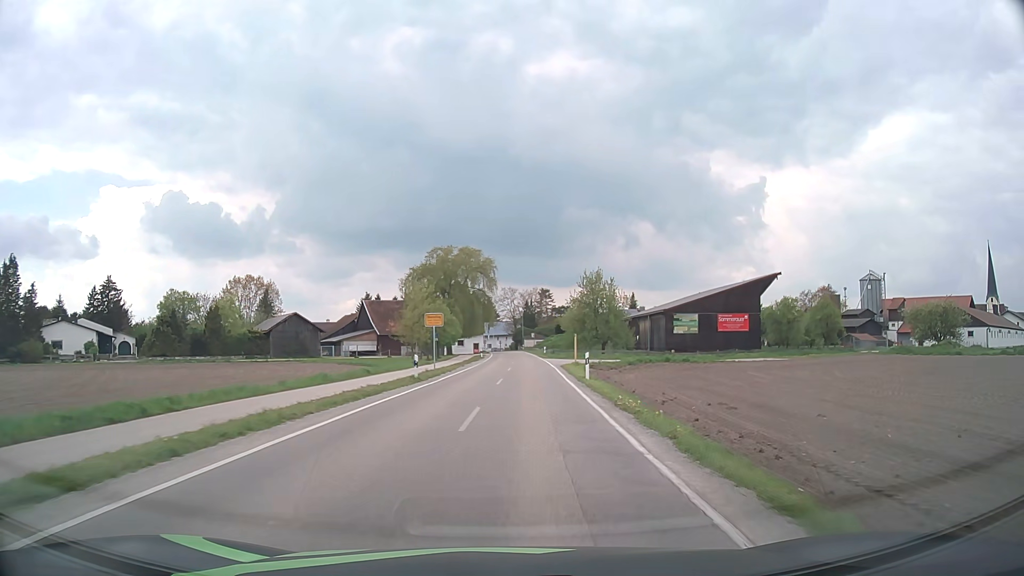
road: tertiary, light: Day
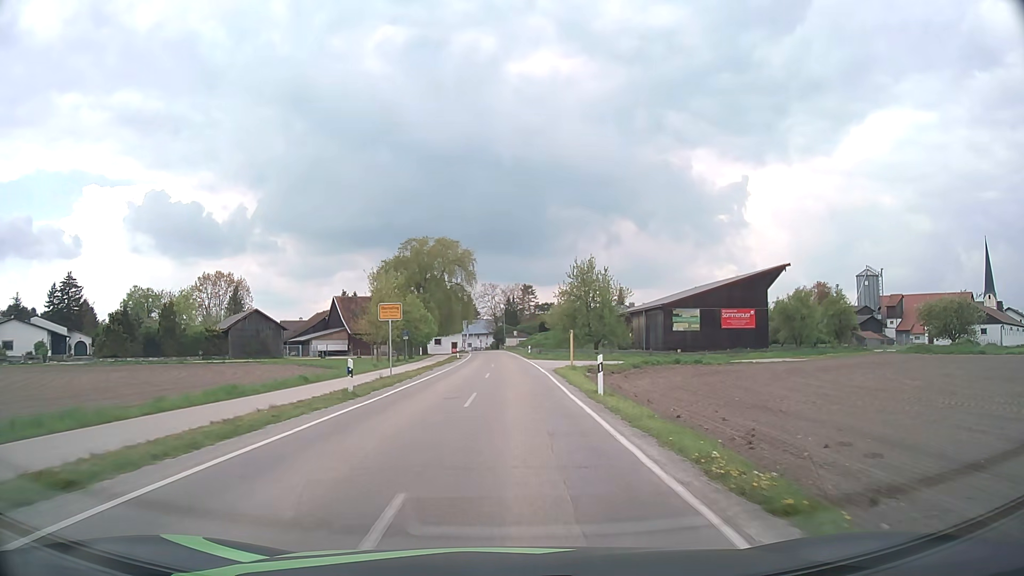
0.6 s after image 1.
(+0.1, +8.2) m; +2°
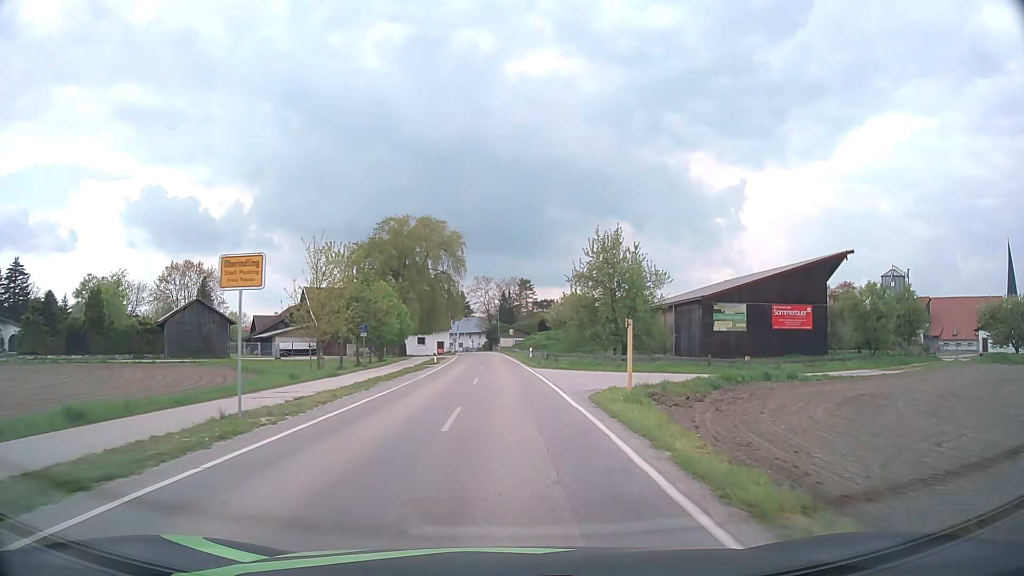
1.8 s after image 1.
(0.0, +15.7) m; +1°
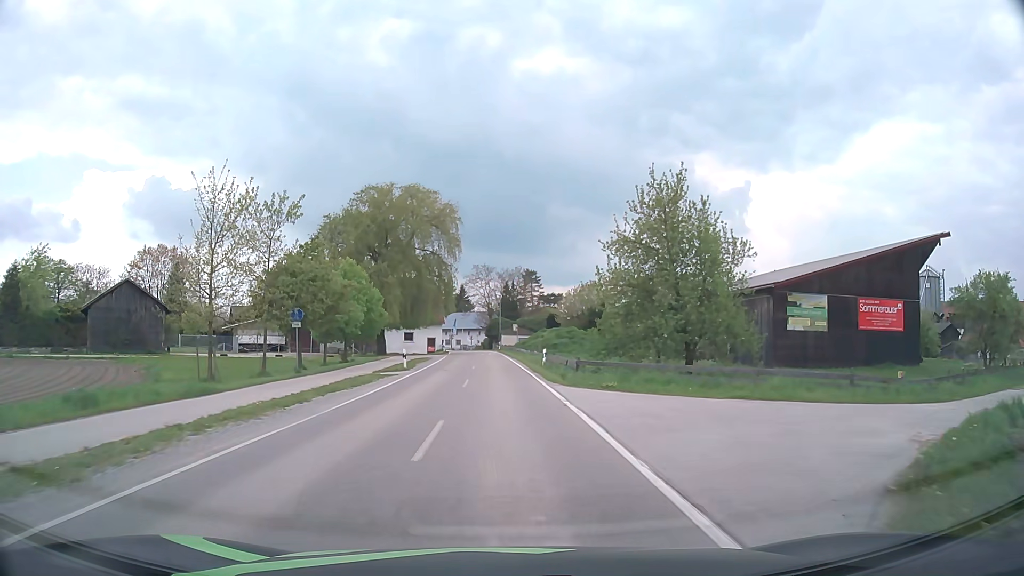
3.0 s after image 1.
(-0.1, +14.7) m; 0°
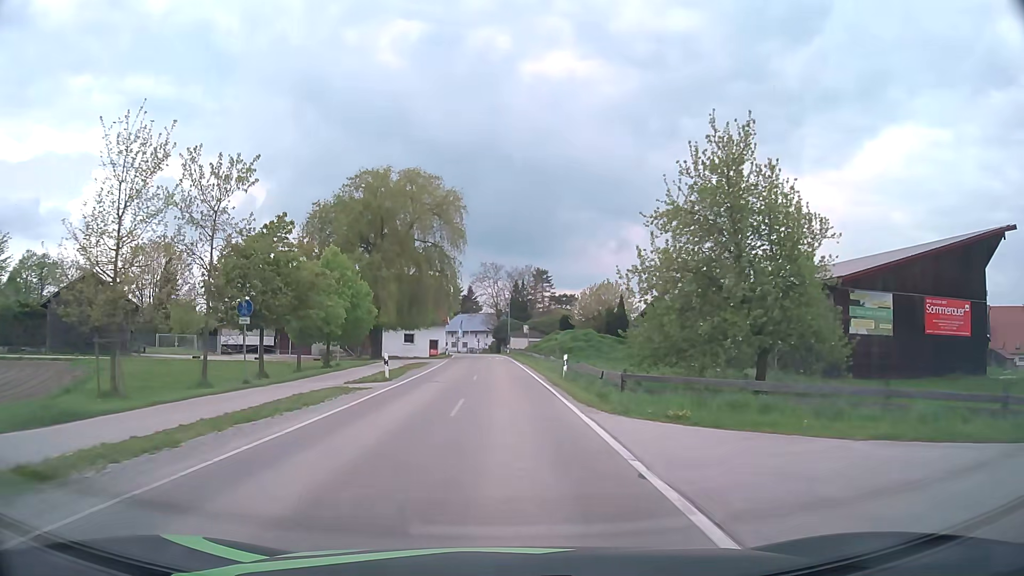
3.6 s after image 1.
(-0.1, +7.1) m; -1°
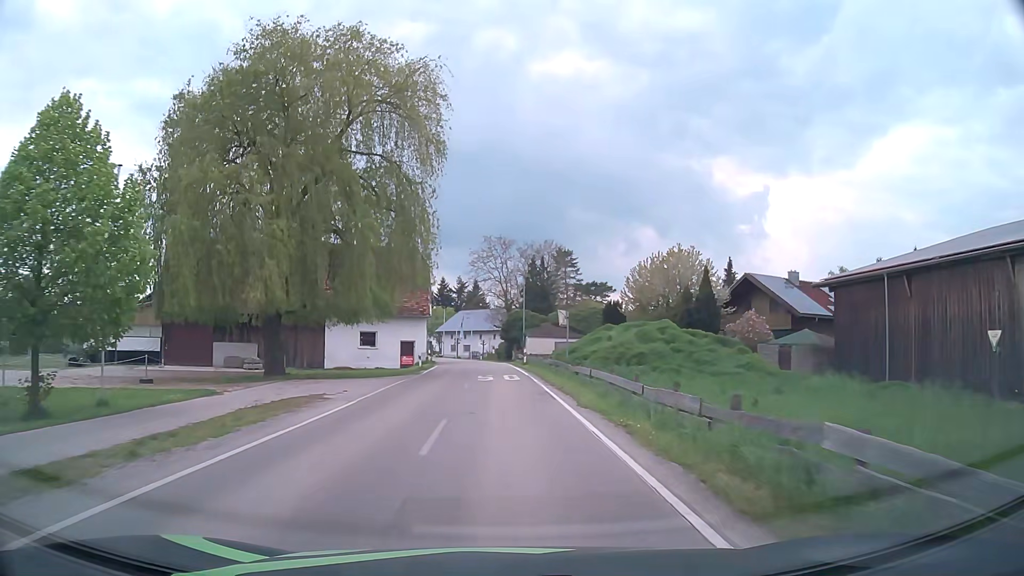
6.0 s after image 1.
(-0.3, +28.5) m; -1°
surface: asphalt
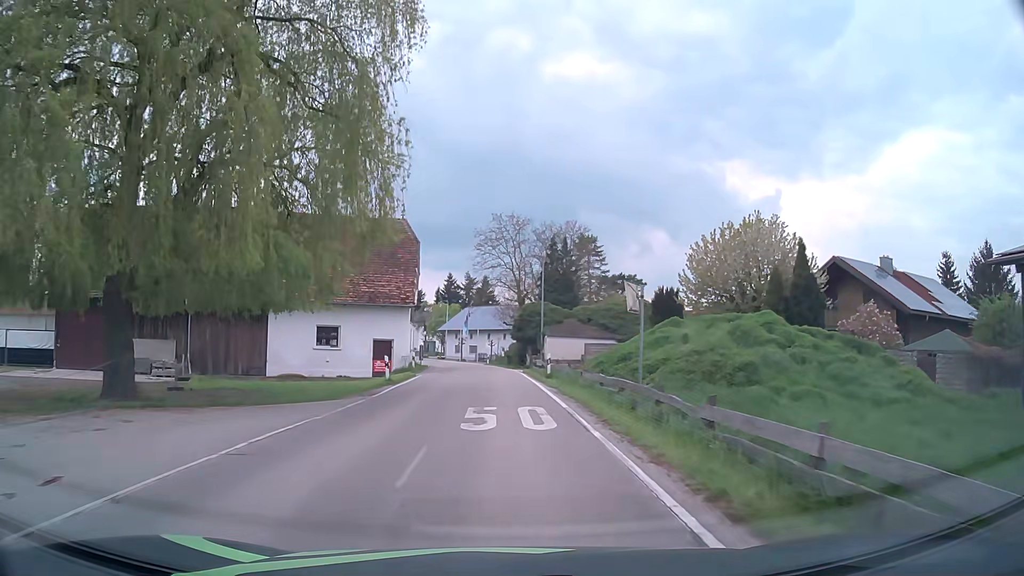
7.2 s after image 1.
(-0.1, +14.0) m; -1°
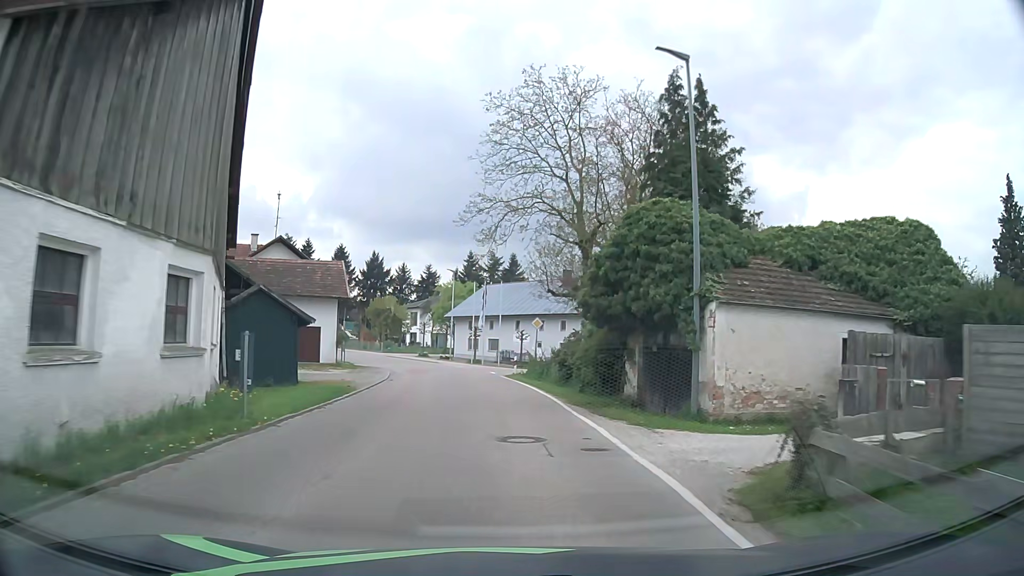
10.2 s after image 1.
(-0.6, +33.7) m; -3°
(0, +10) (0, +20) (-1, +30) (-2, +40) (-5, +50) (-8, +59) (-12, +68) (-17, +77) (-22, +85) (-28, +93) m
